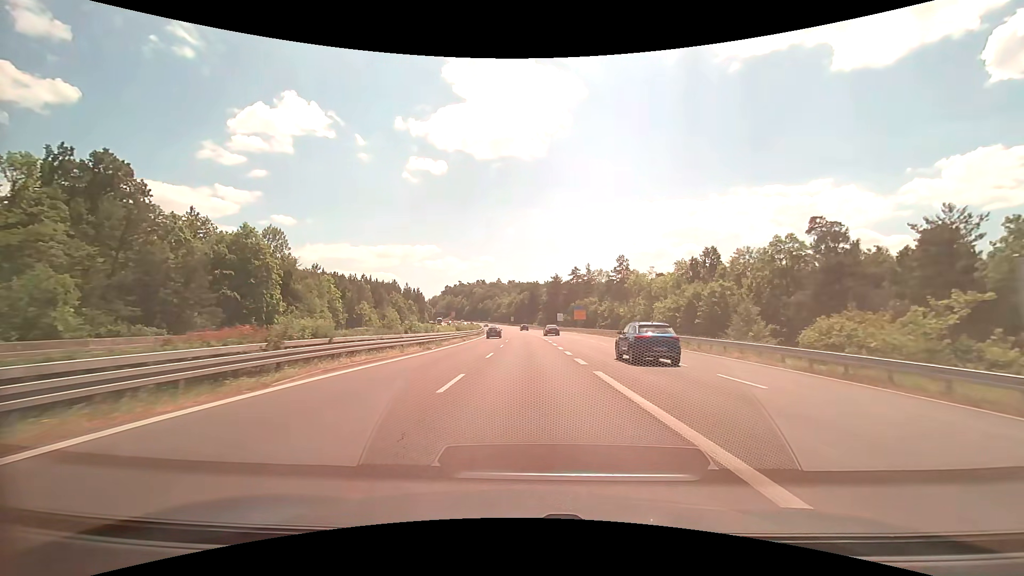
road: trunk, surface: asphalt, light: Day
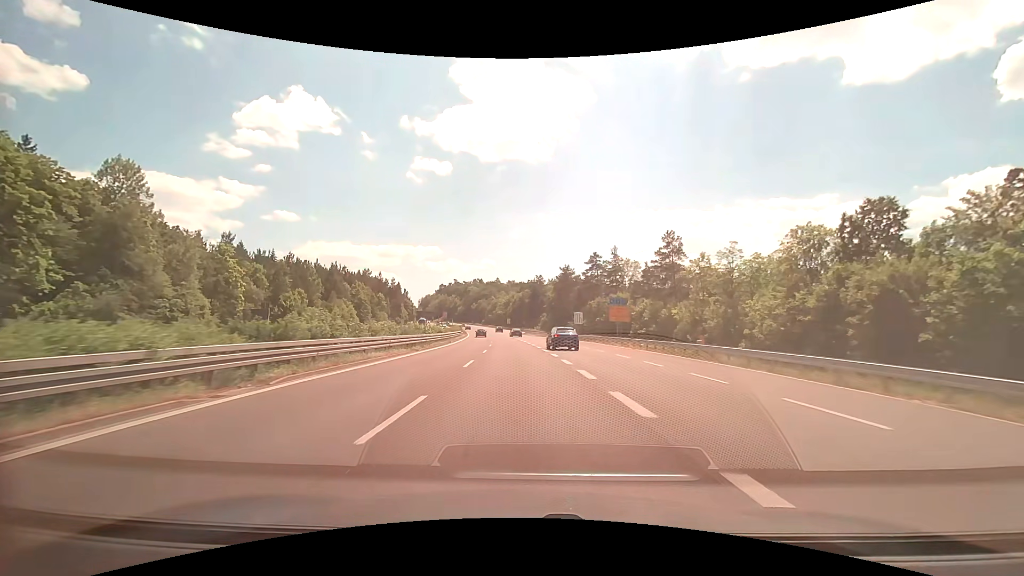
(+0.2, +40.6) m; 0°
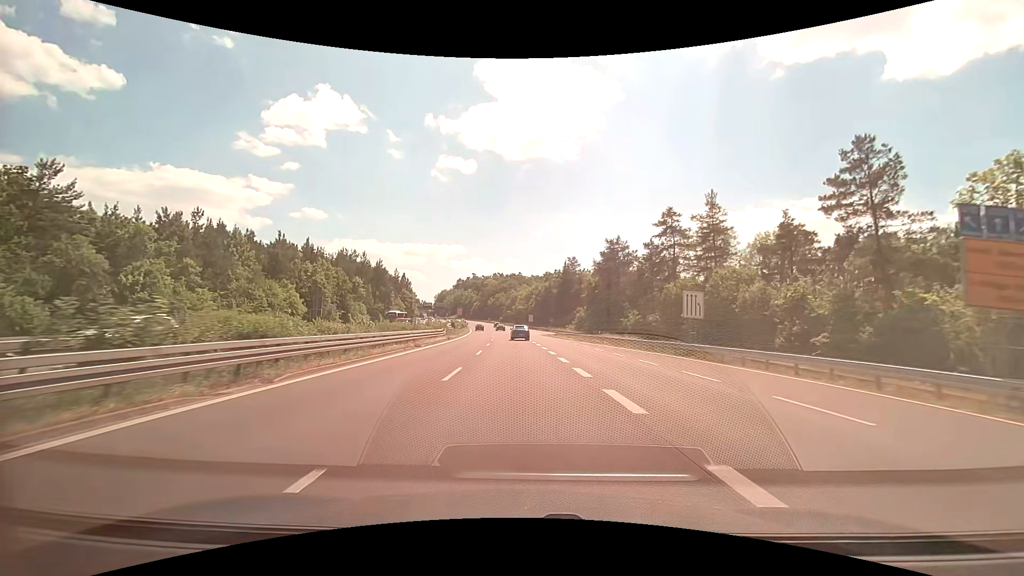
(-0.9, +41.7) m; -3°
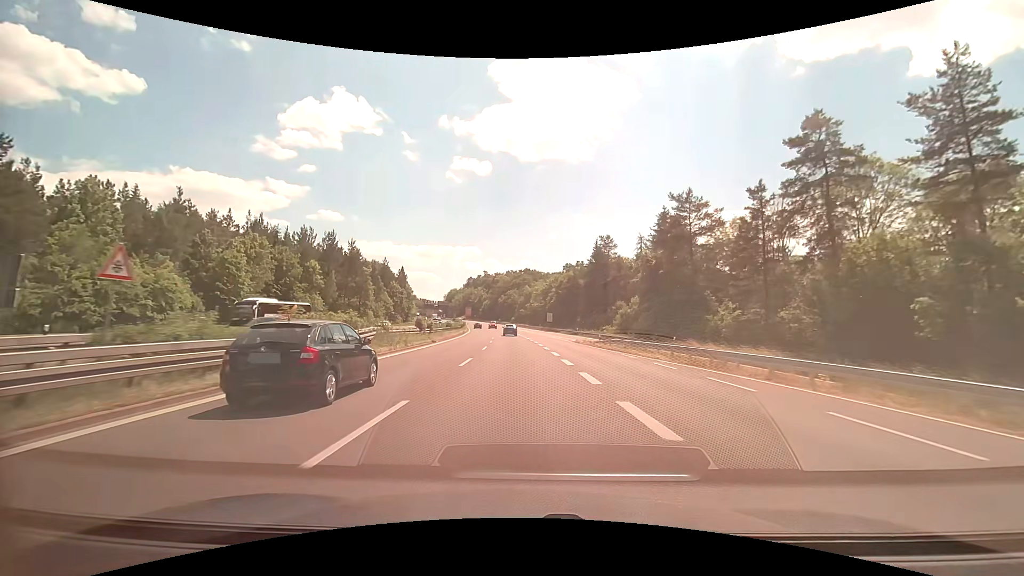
(-0.4, +32.0) m; -2°
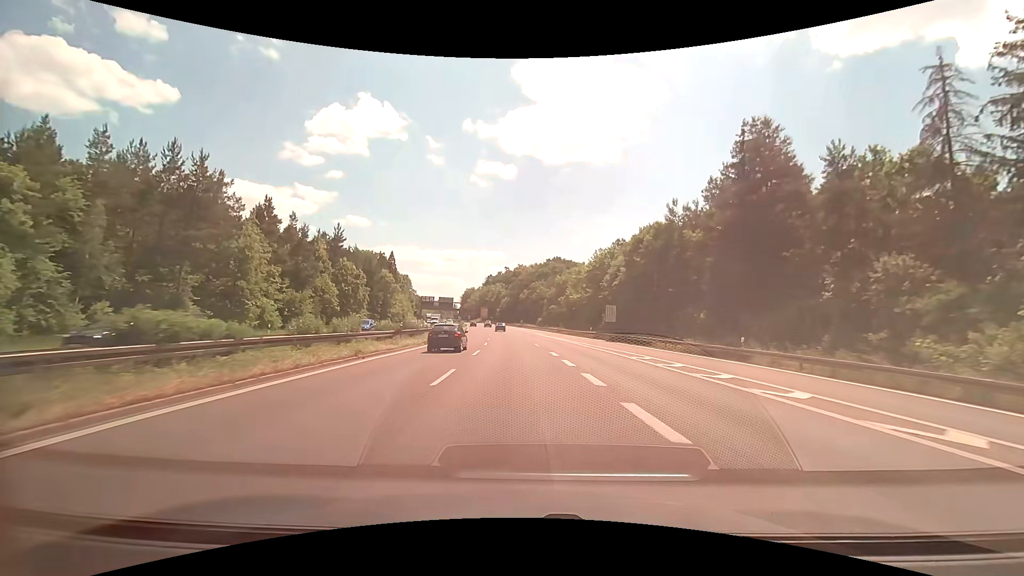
(-1.5, +54.2) m; -3°
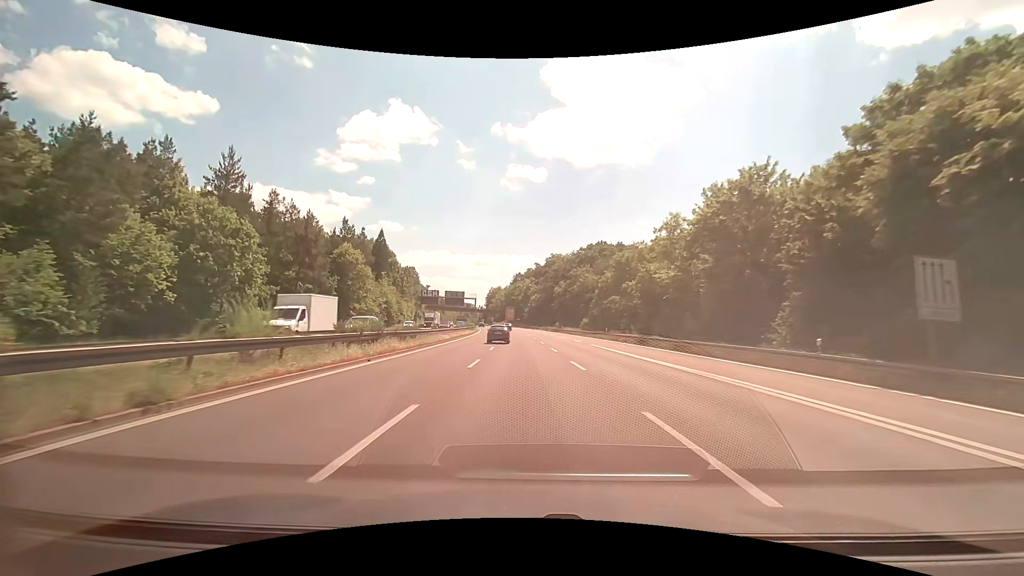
(-1.2, +43.2) m; -3°
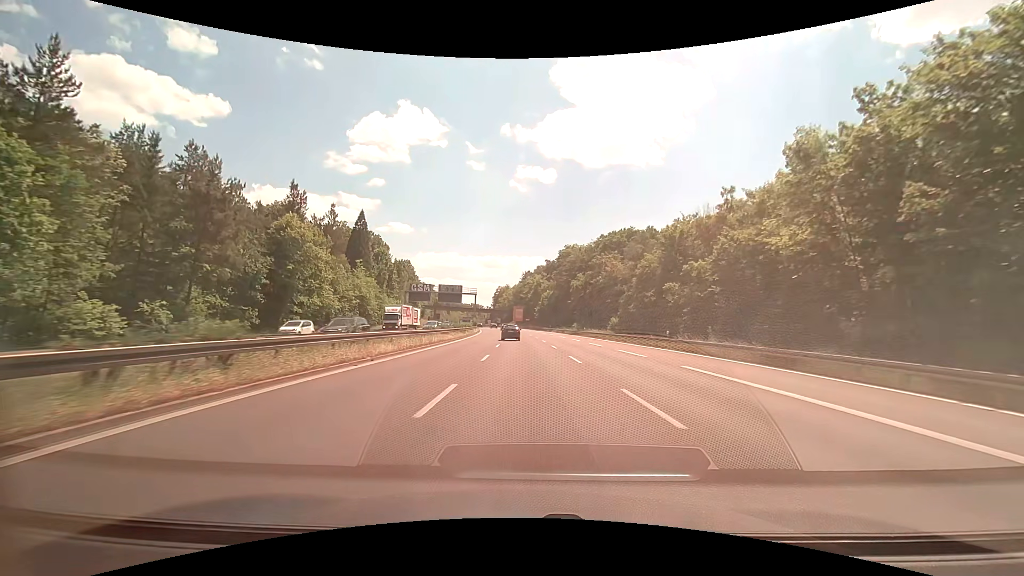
(-0.3, +21.3) m; -1°
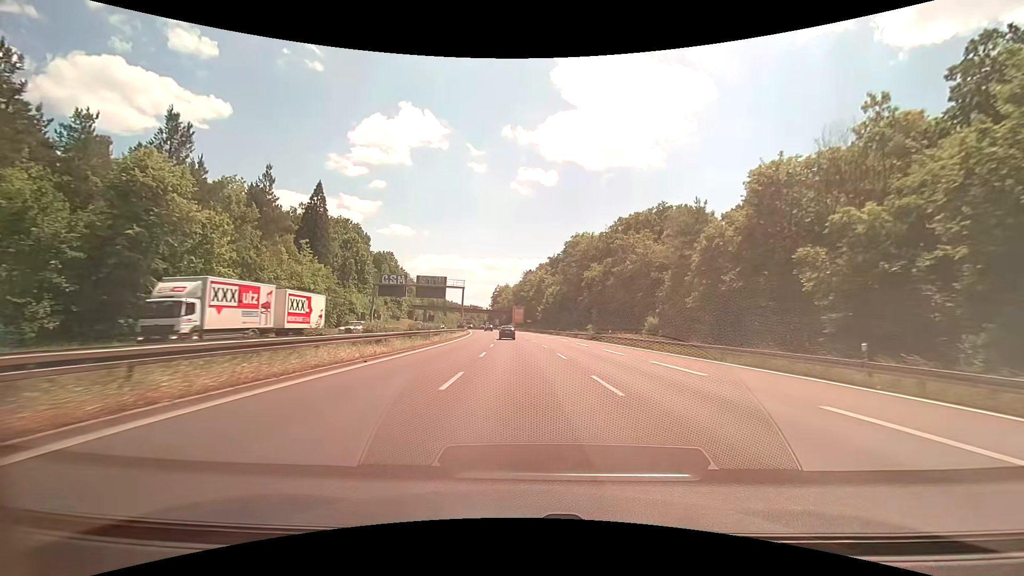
(-0.1, +21.0) m; 0°
(0, +10) (0, +20) (0, +30) (-1, +40) (-1, +50) (0, +60) (0, +70) (0, +80) (-1, +90) (-2, +100) m
